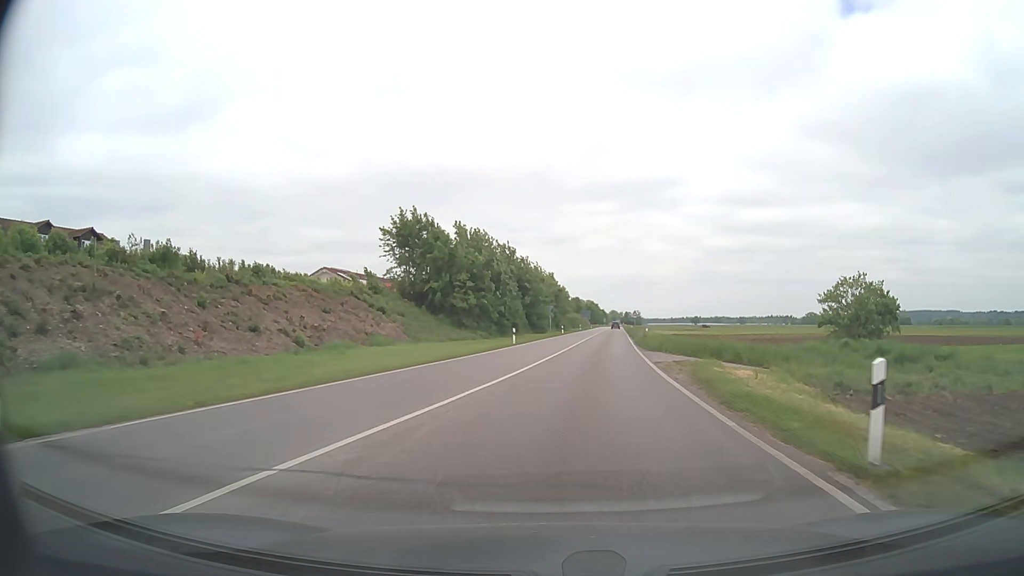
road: secondary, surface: asphalt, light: Day
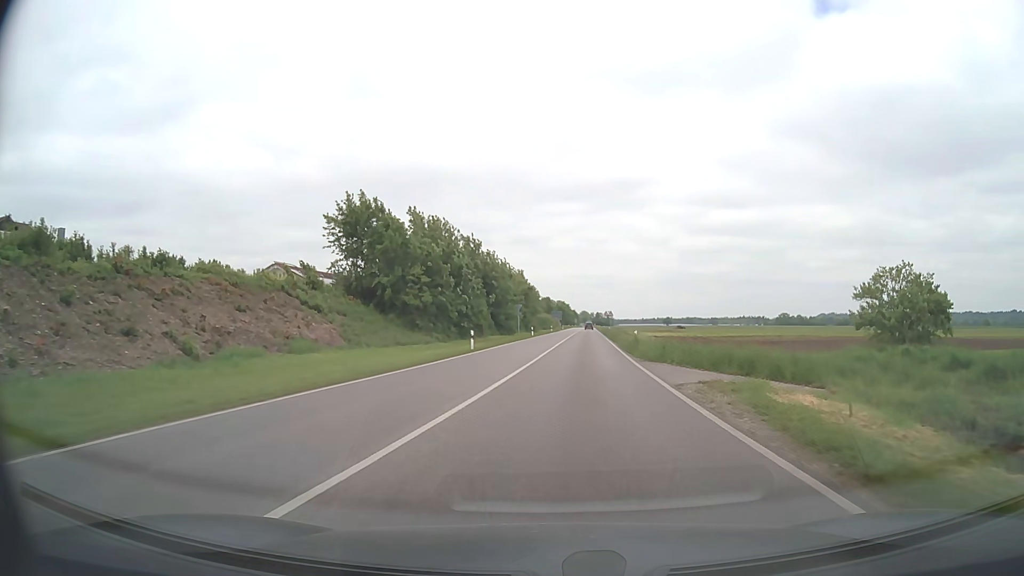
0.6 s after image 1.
(+0.2, +8.7) m; +2°
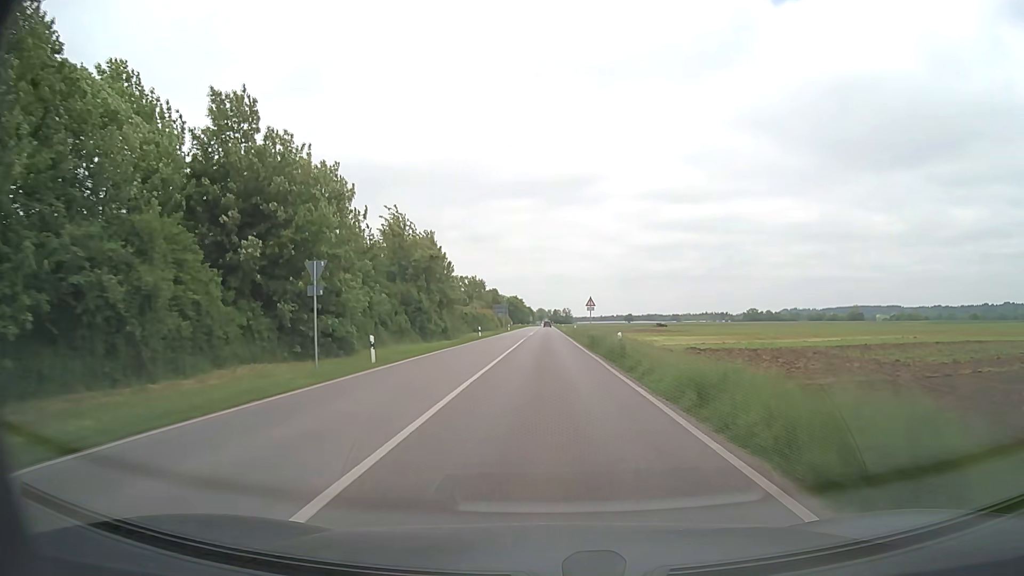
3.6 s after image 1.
(+3.1, +52.5) m; +4°
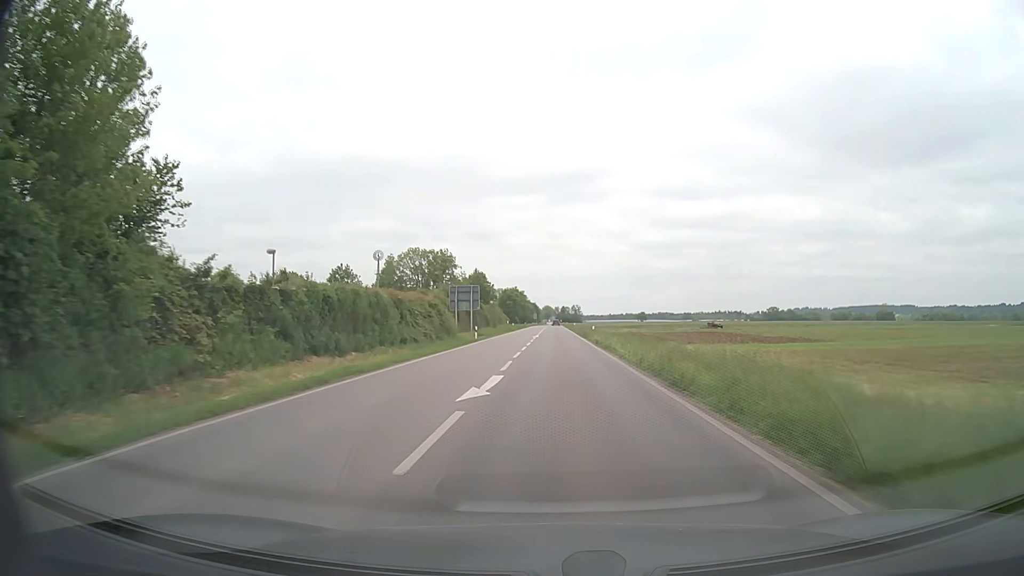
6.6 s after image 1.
(-0.3, +60.8) m; 0°
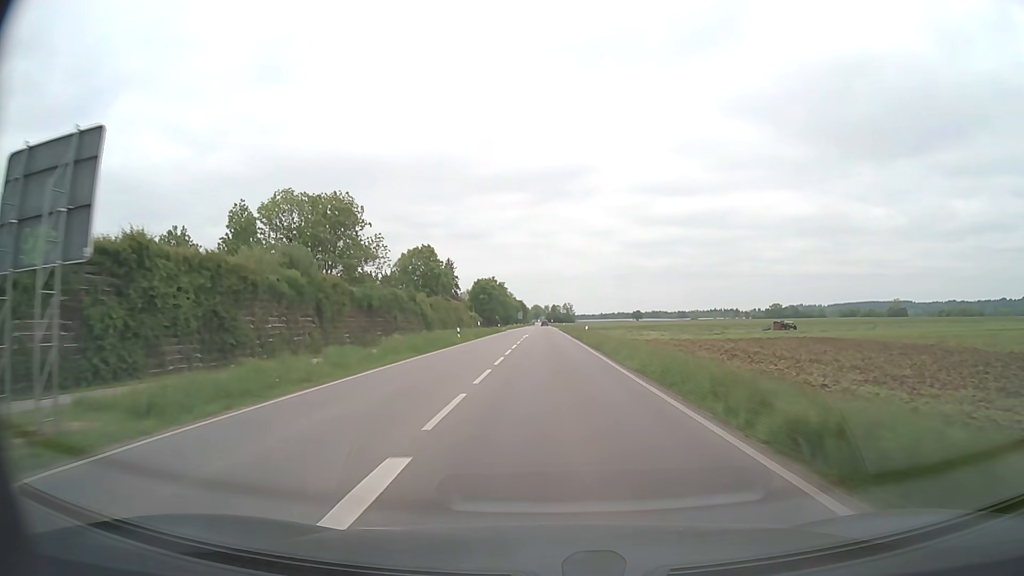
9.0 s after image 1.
(+0.4, +52.1) m; +1°
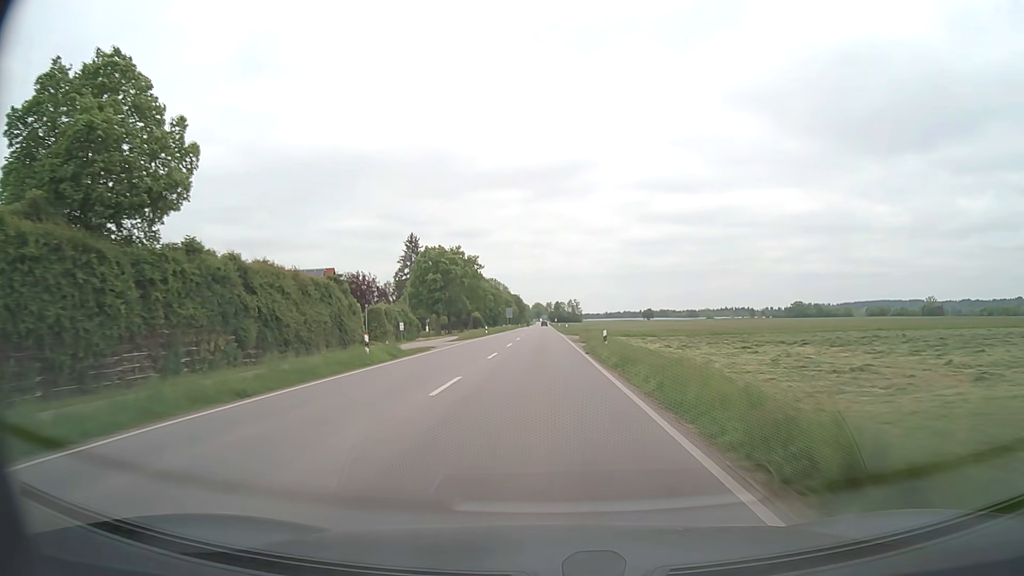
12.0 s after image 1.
(+0.2, +68.8) m; 0°
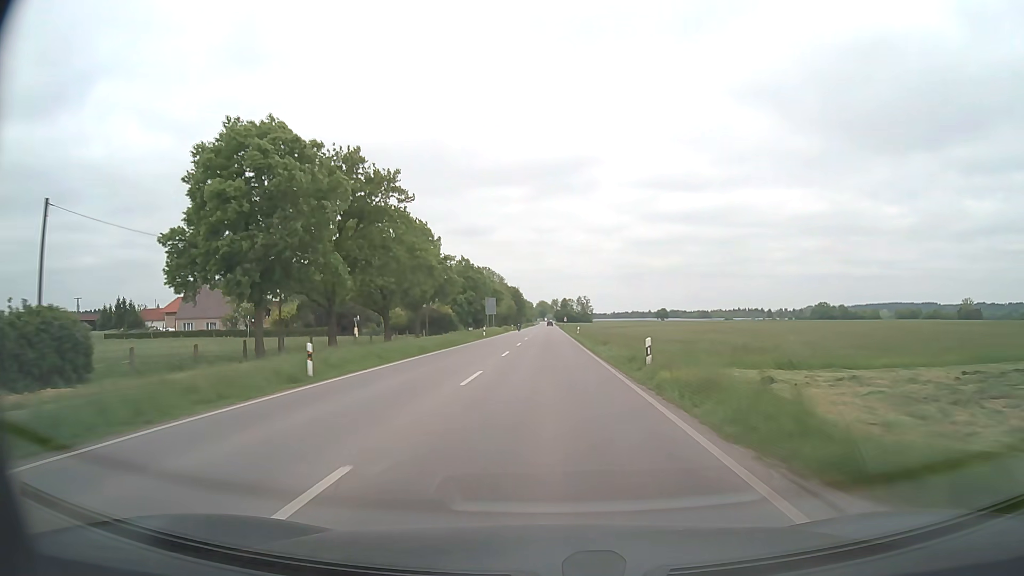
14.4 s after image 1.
(-0.3, +58.3) m; 0°
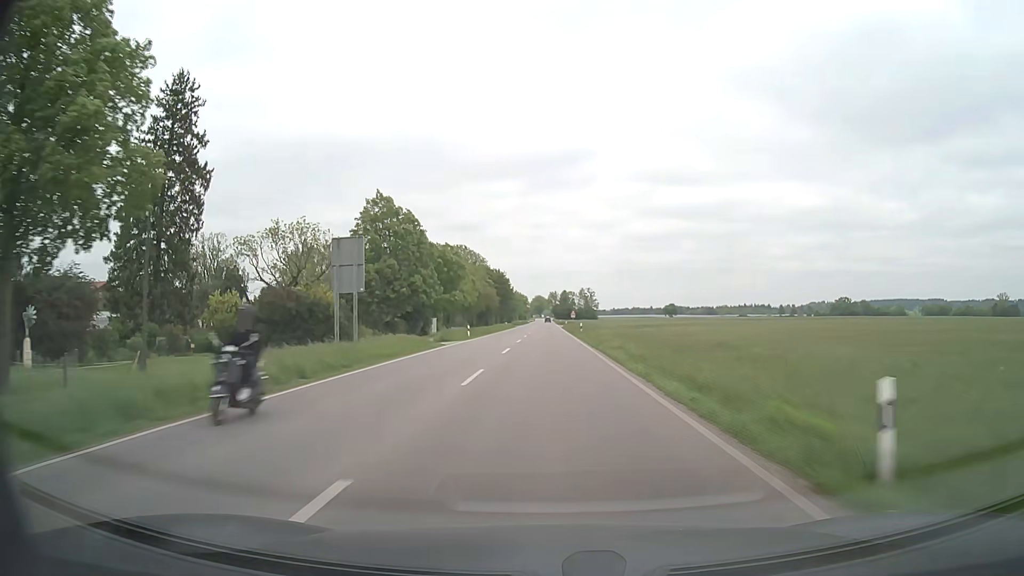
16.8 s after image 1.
(+0.2, +60.9) m; 0°
(0, +10) (0, +20) (0, +30) (0, +40) (0, +50) (0, +60) (0, +70) (0, +80) (0, +90) (0, +100) m
